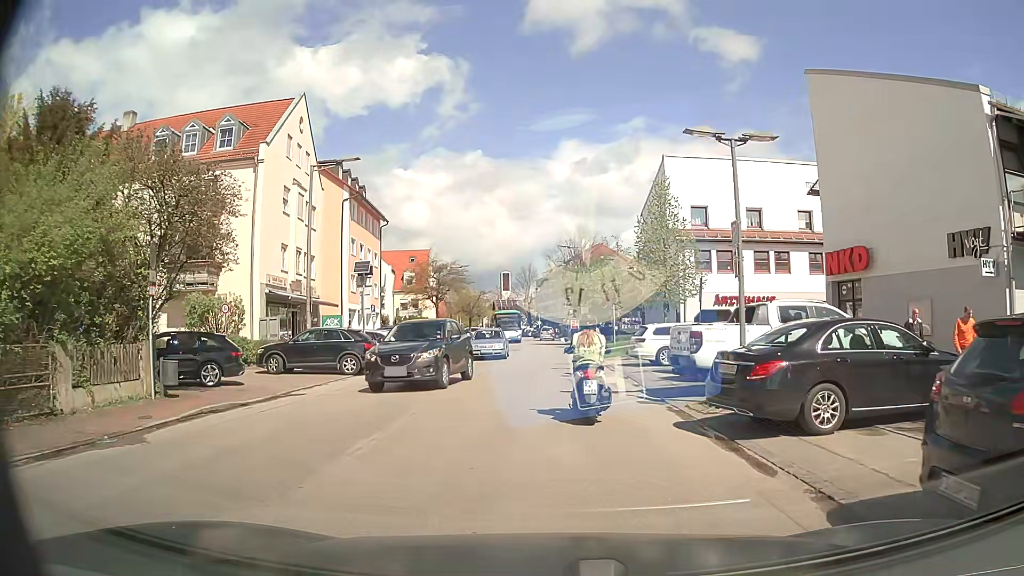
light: Day
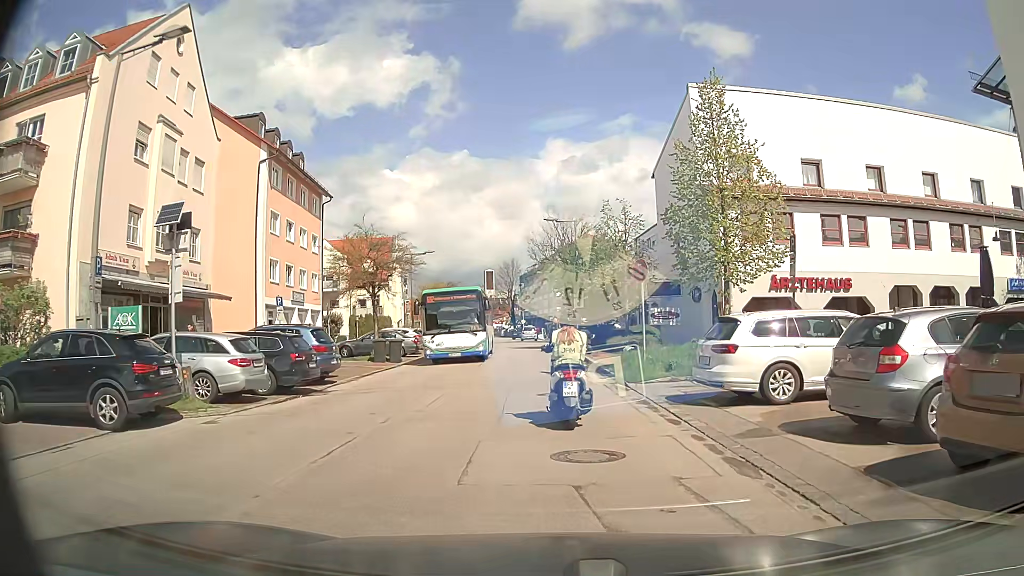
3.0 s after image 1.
(0.0, +12.8) m; 0°
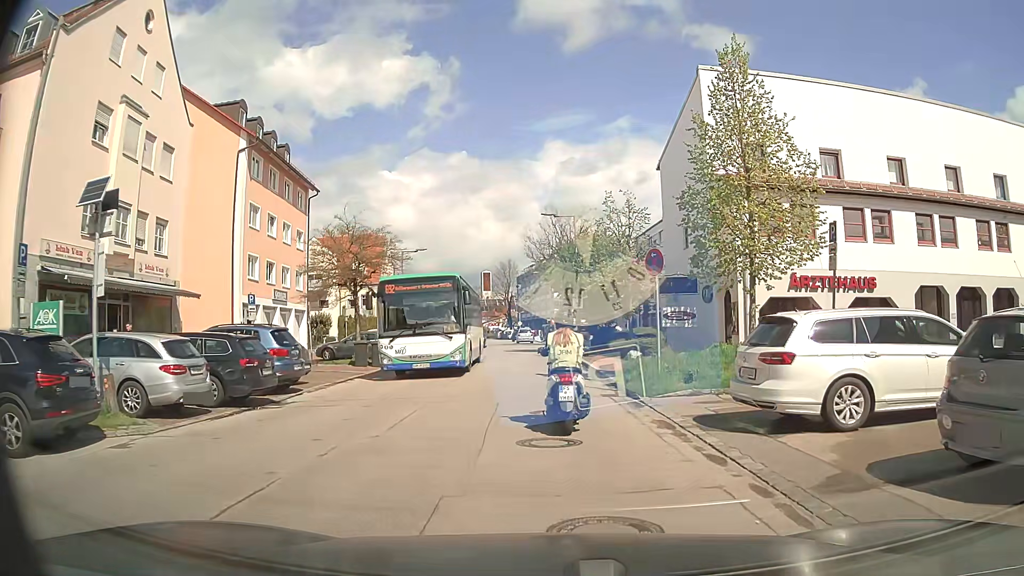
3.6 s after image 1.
(0.0, +2.6) m; +2°
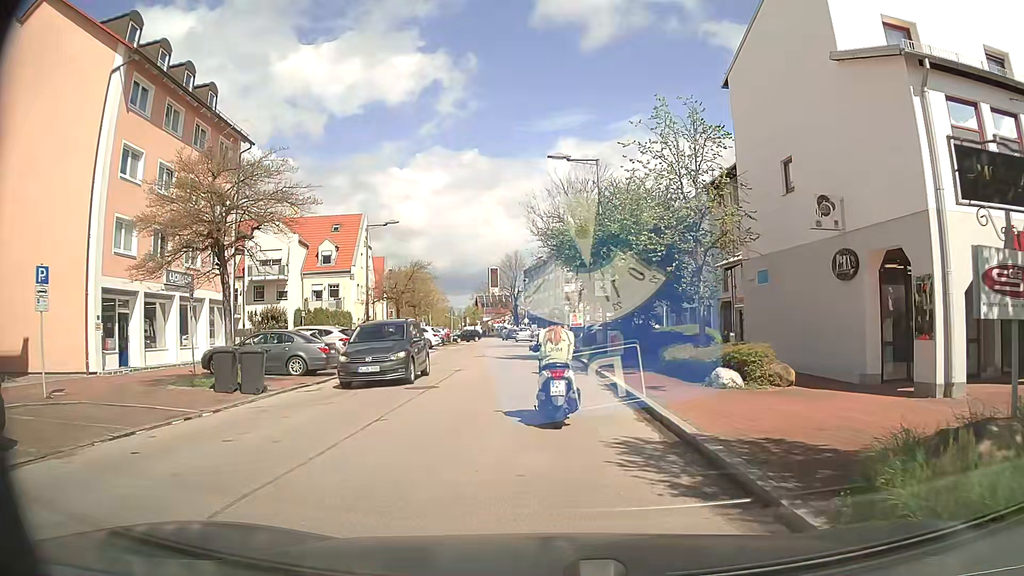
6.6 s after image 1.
(-0.1, +12.9) m; -2°
(0, +10) (0, +20) (-1, +30) (-1, +40) (-2, +50) (-2, +60) (-3, +70) (-4, +80) (-6, +90) (-8, +99) m
